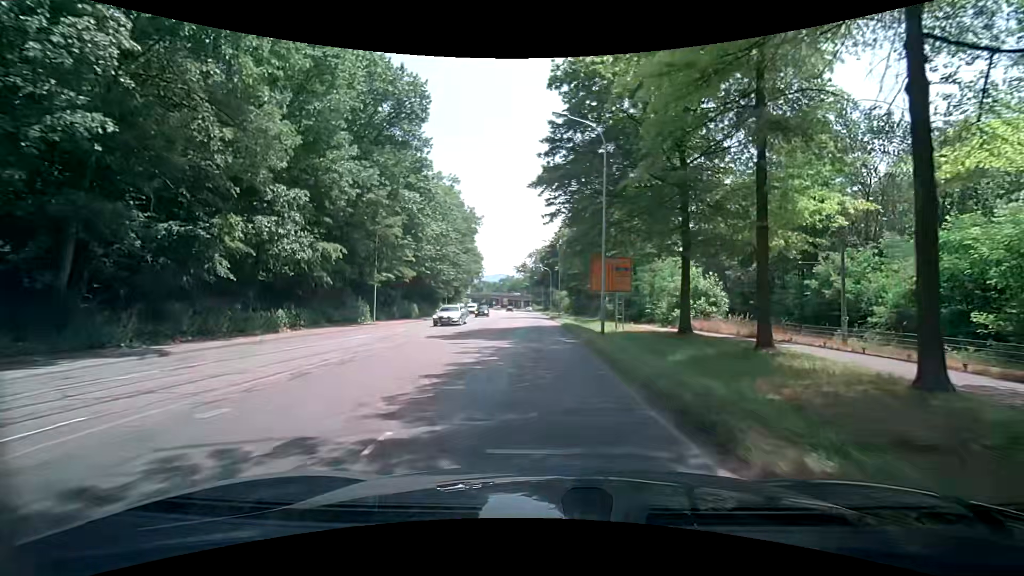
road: secondary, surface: asphalt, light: Day
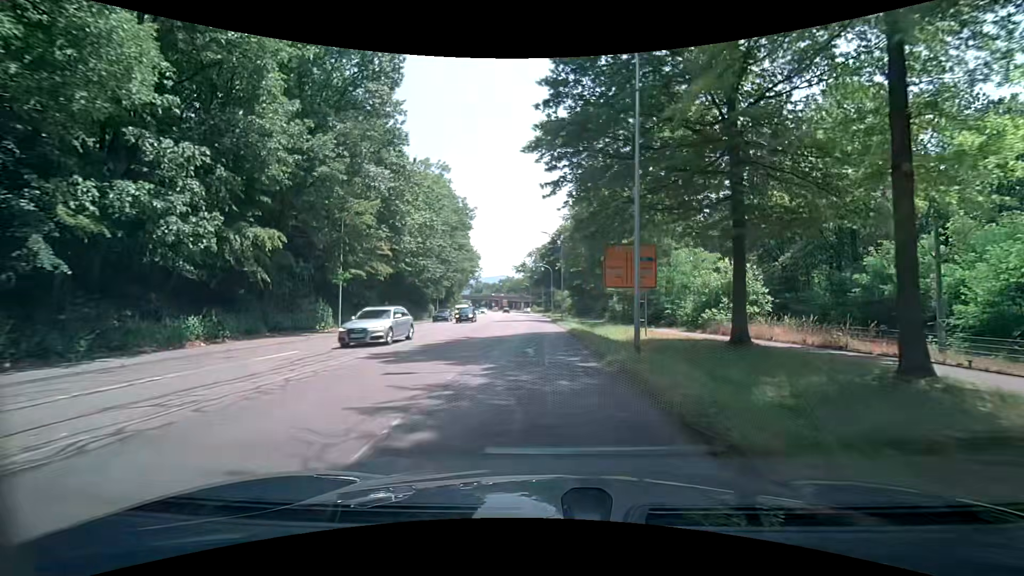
(0.0, +7.4) m; 0°
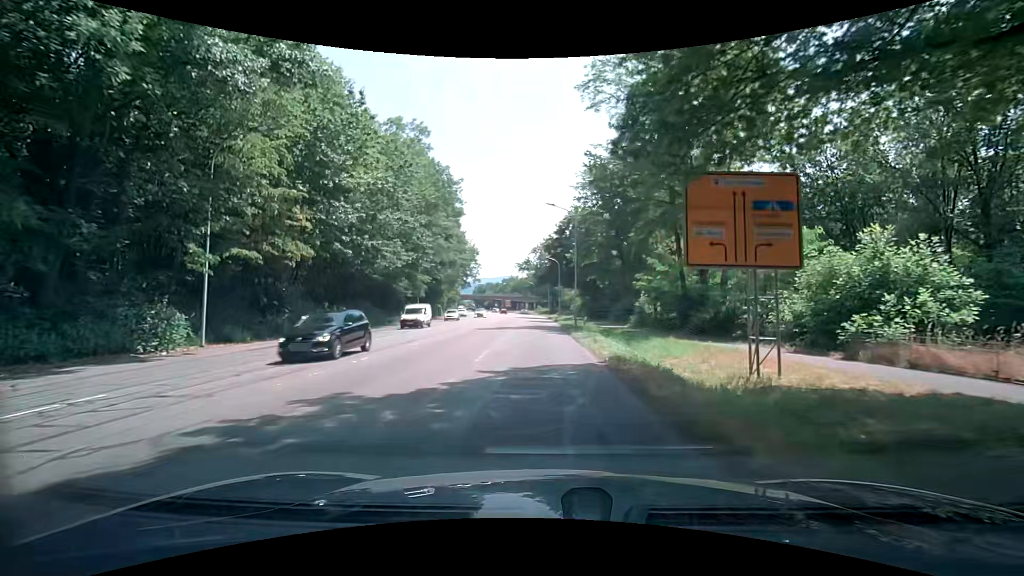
(-0.2, +14.6) m; -2°
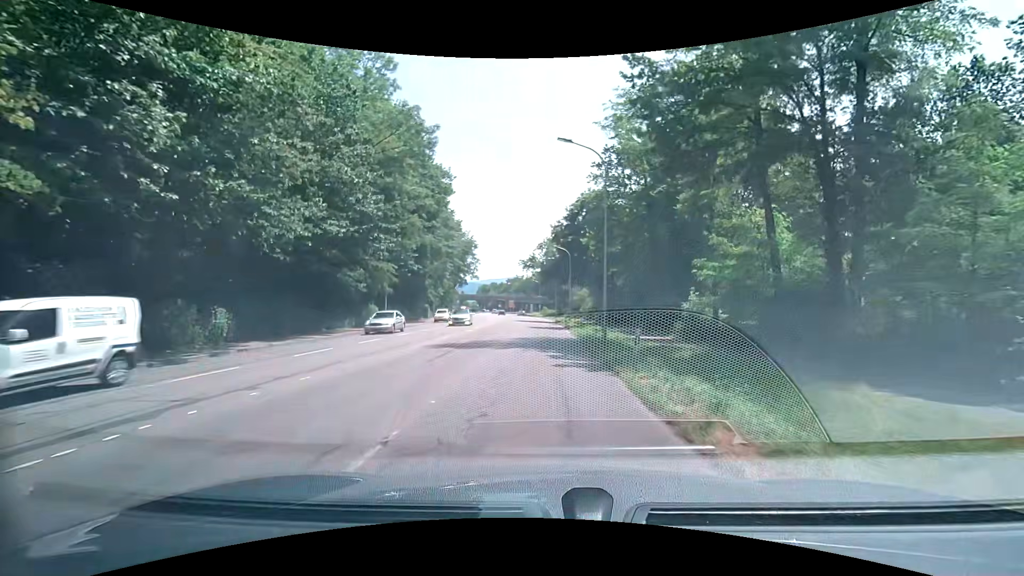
(0.0, +14.6) m; 0°
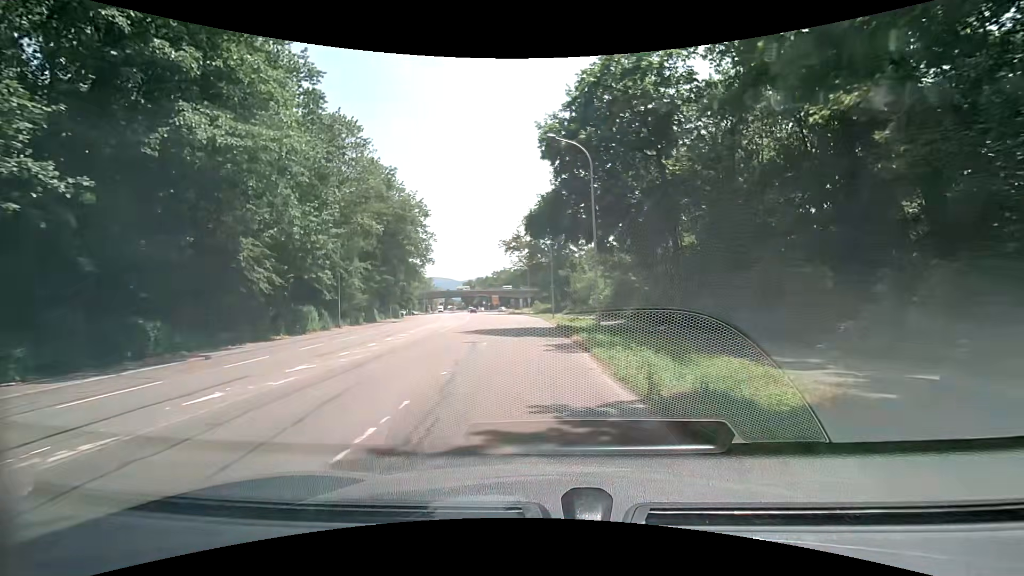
(-0.1, +36.5) m; 0°
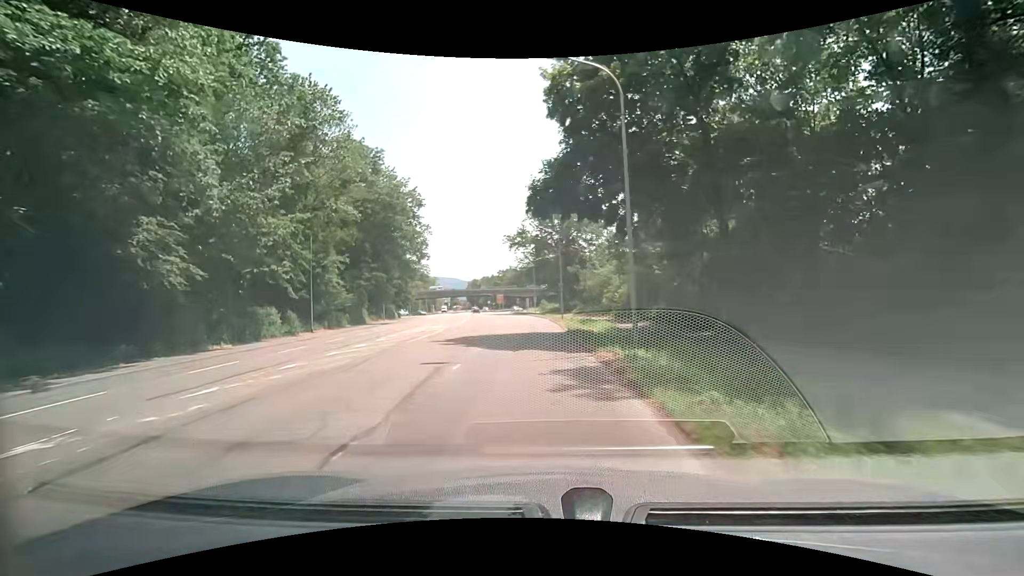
(0.0, +7.3) m; 0°
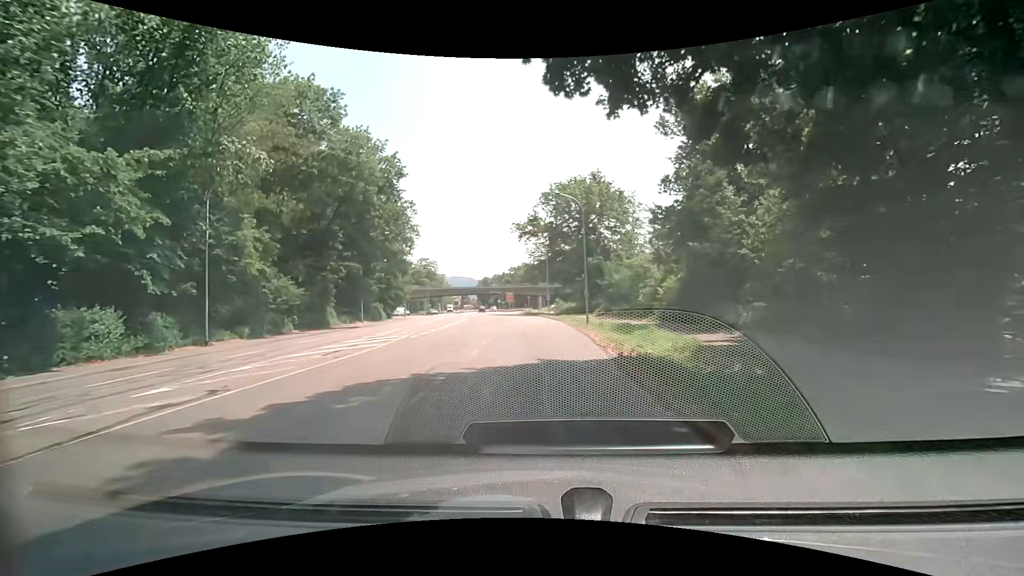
(-0.2, +14.7) m; -2°
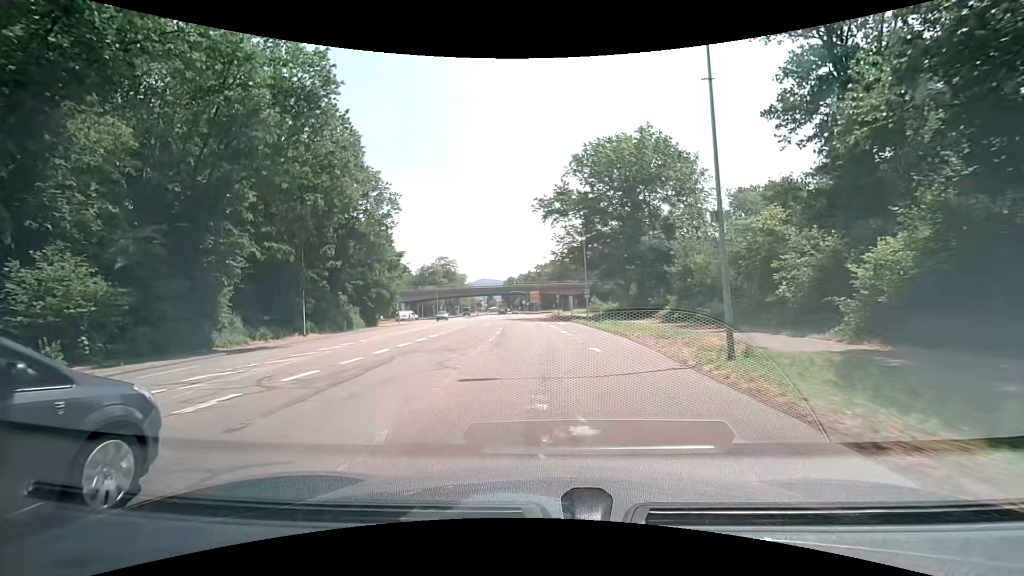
(-0.6, +22.0) m; -3°
(0, +10) (-1, +20) (-1, +30) (-2, +40) (-2, +50) (-3, +60) (-4, +70) (-4, +80) (-5, +90) (-6, +100) m
